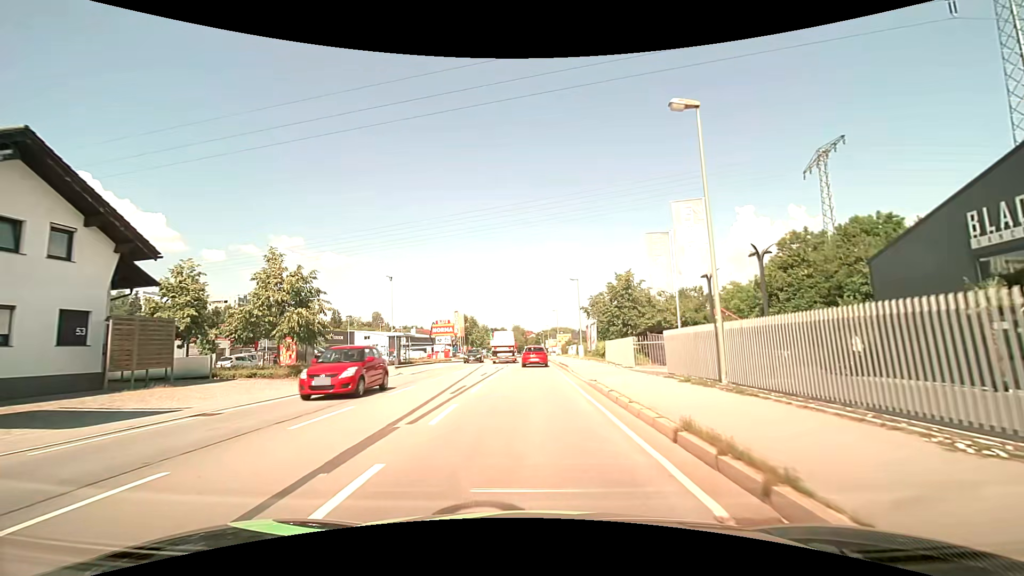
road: primary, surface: asphalt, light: Day
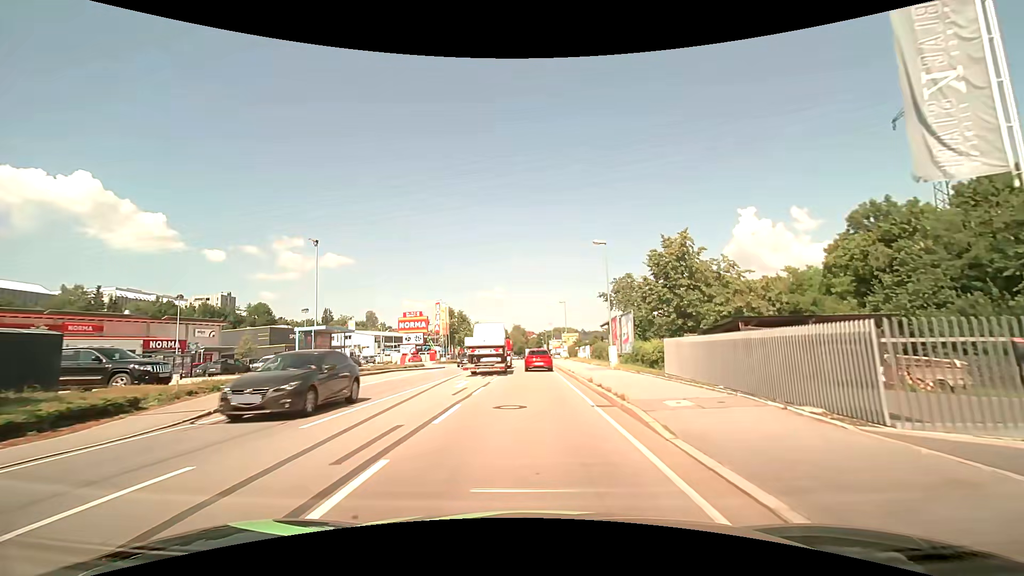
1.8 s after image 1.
(-0.1, +17.6) m; 0°
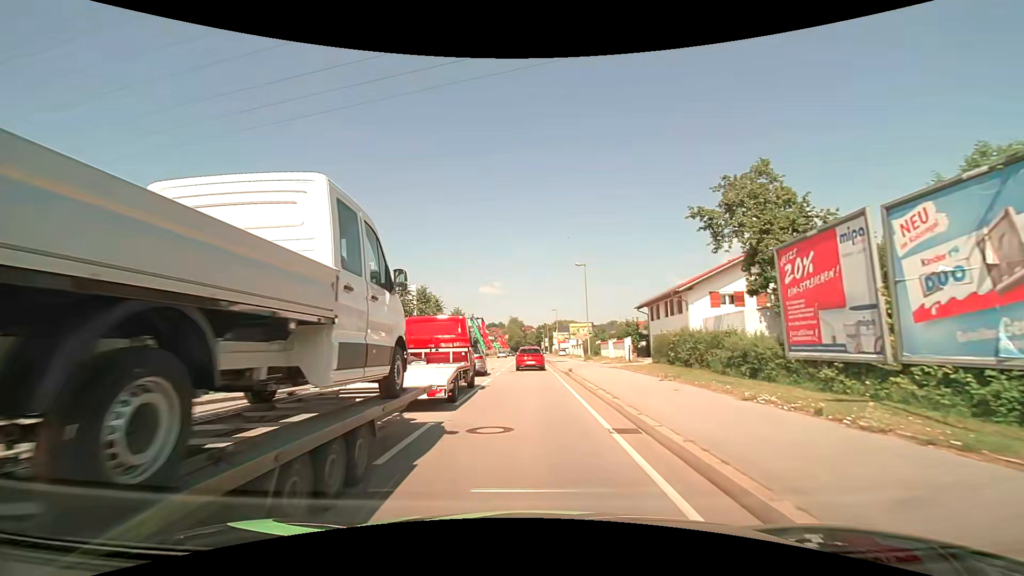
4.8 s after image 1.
(+0.1, +27.4) m; 0°
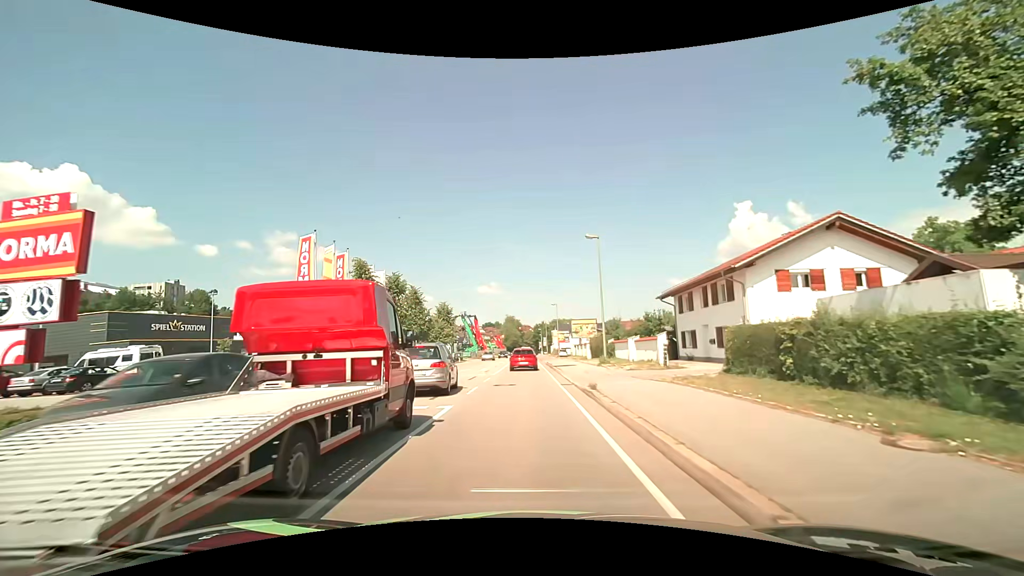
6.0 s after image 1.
(+0.1, +10.1) m; +1°
